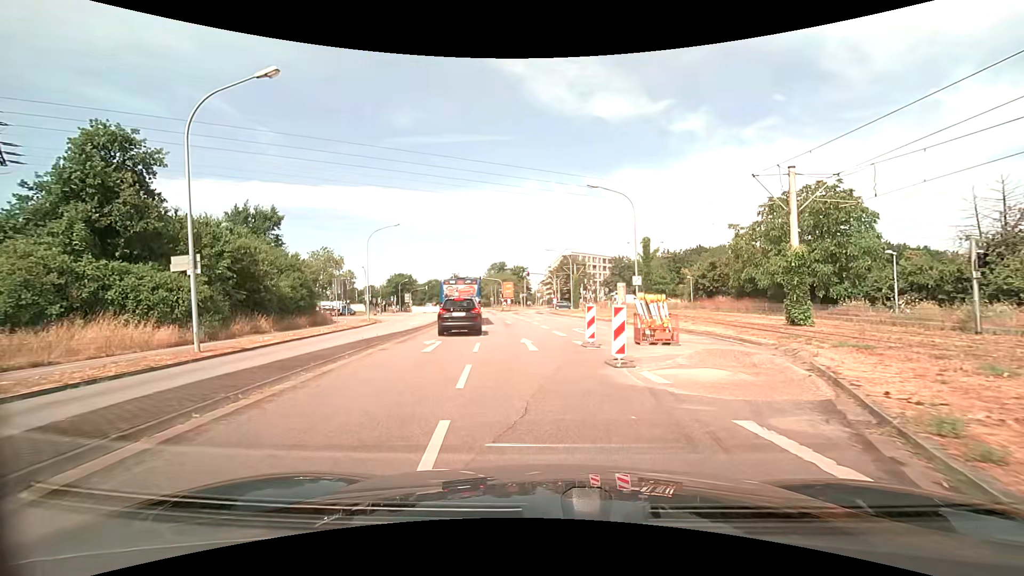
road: tertiary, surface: asphalt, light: Day
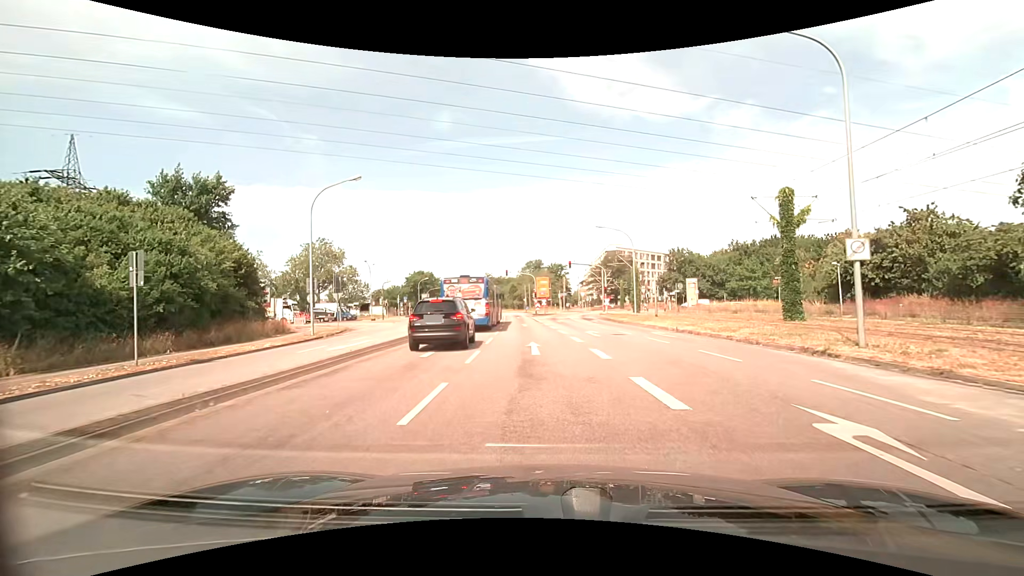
(-0.8, +20.4) m; -4°
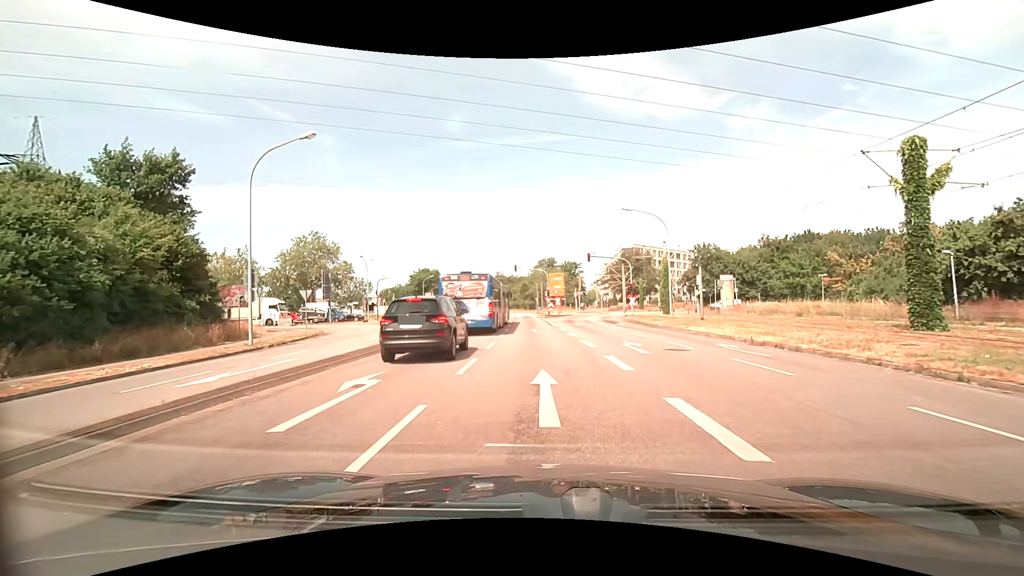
(-0.1, +8.1) m; 0°
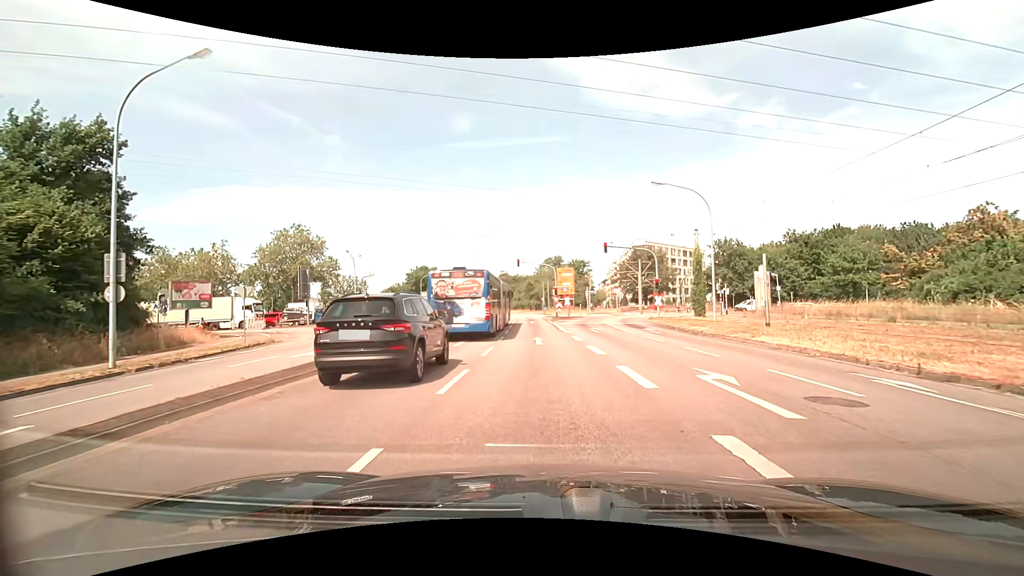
(-0.2, +8.0) m; -2°
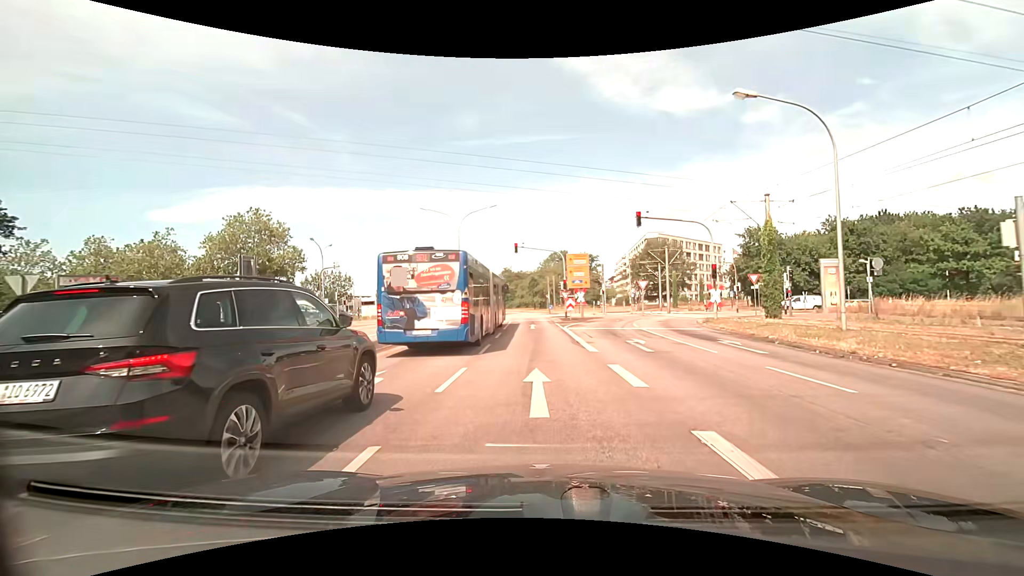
(-0.1, +12.0) m; -1°
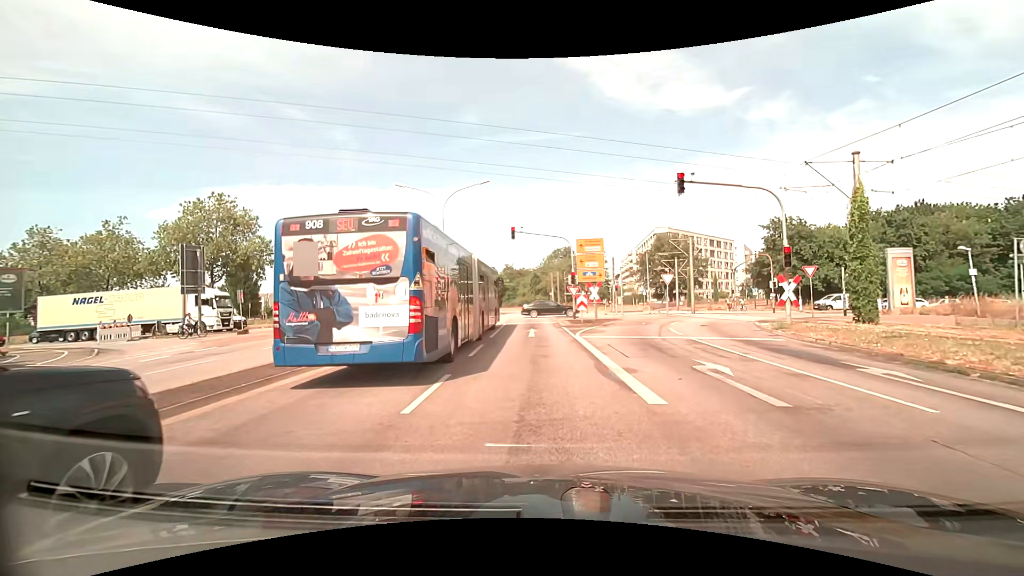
(0.0, +7.7) m; 0°
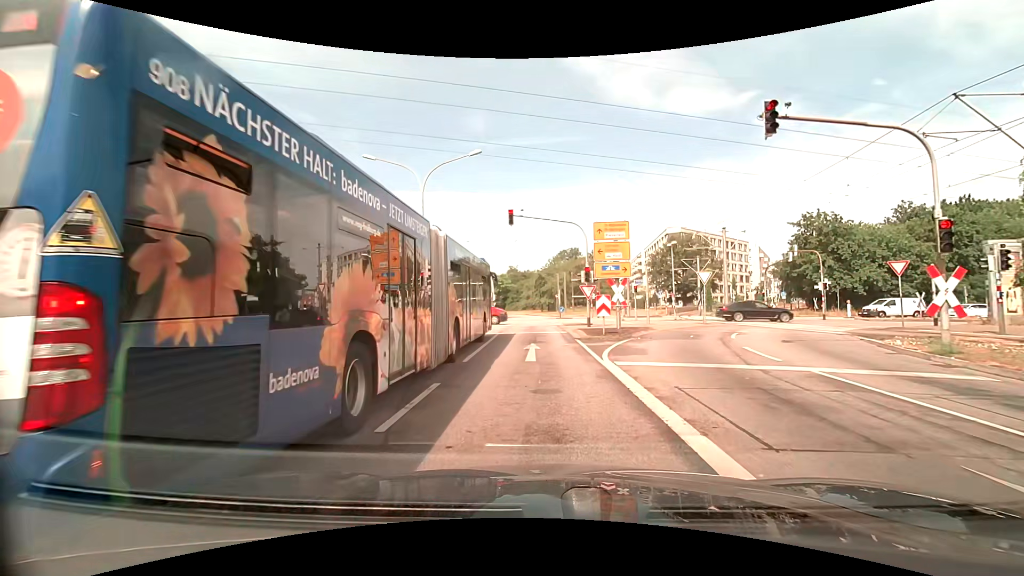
(0.0, +7.1) m; 0°
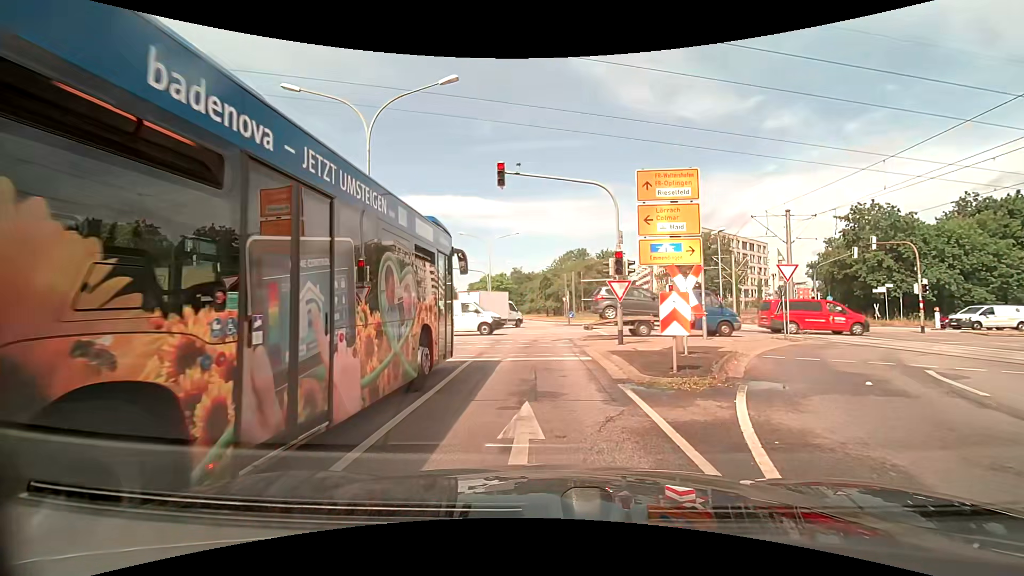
(-0.2, +9.1) m; -2°
